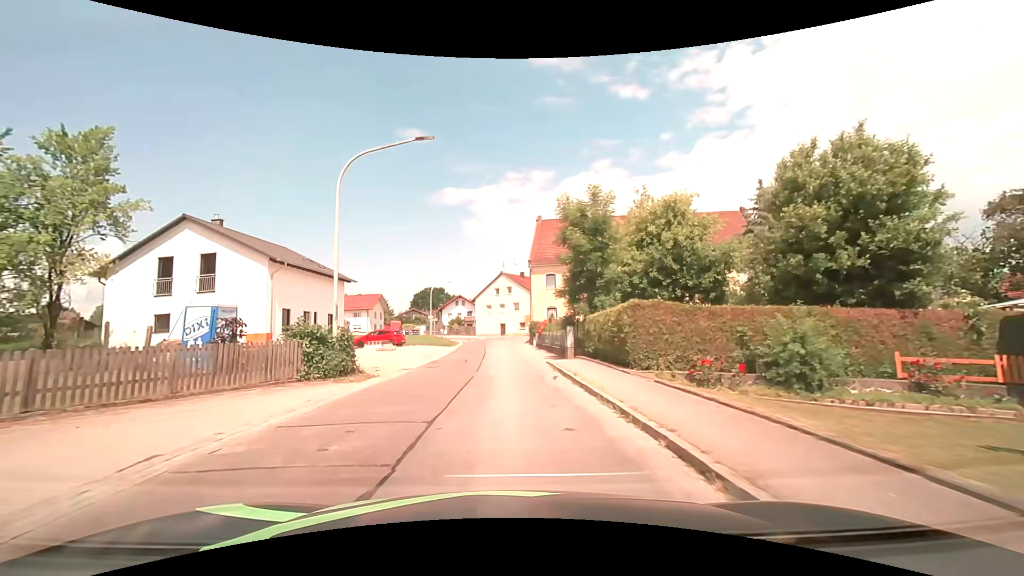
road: tertiary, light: Day
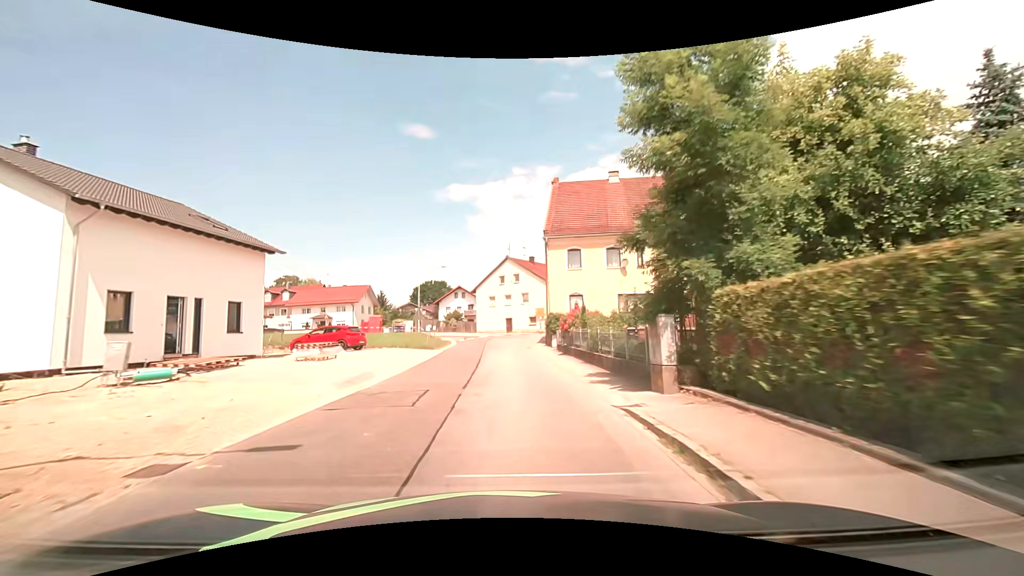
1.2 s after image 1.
(0.0, +13.5) m; -1°
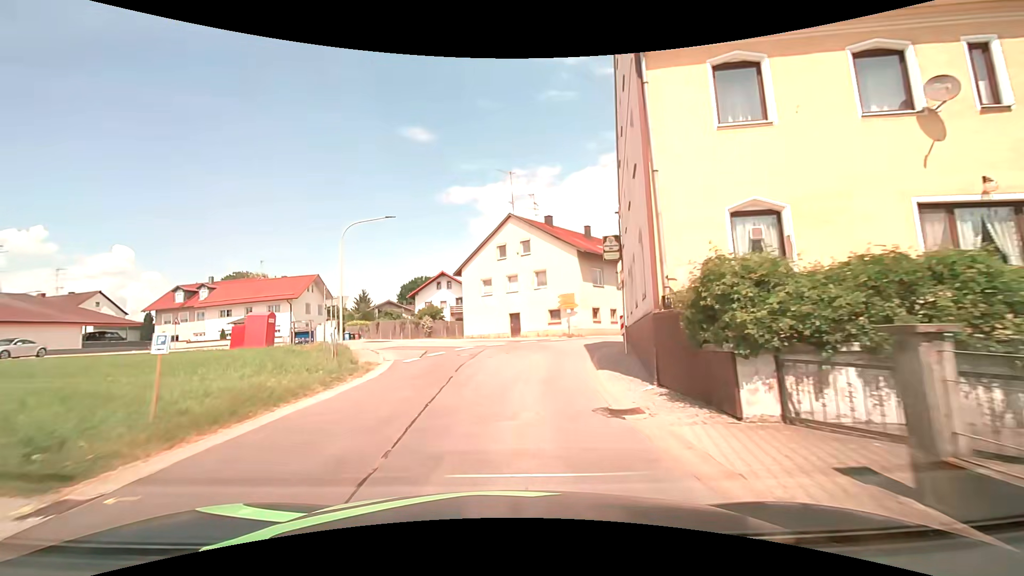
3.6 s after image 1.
(0.0, +25.6) m; 0°
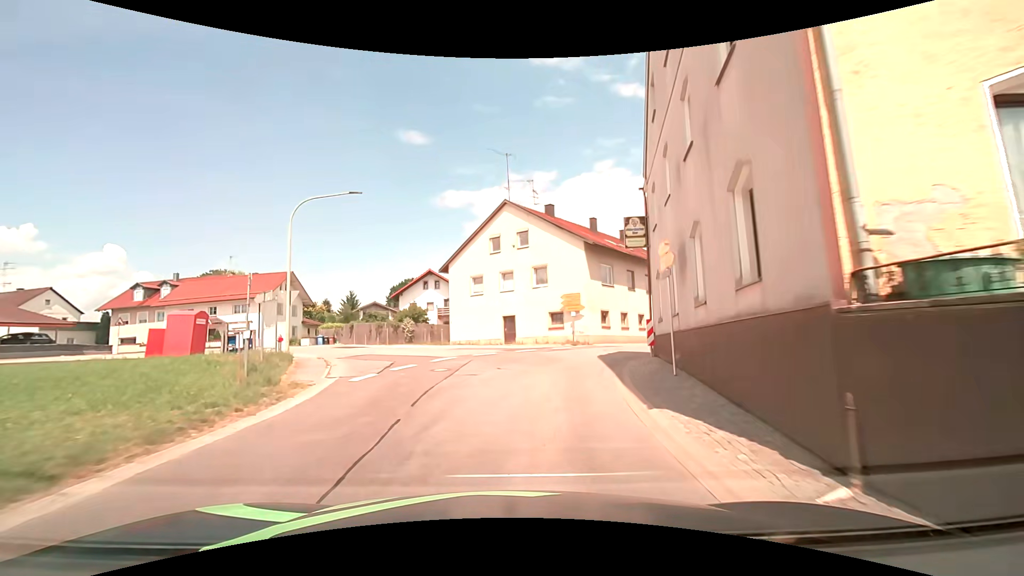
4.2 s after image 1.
(0.0, +5.8) m; 0°
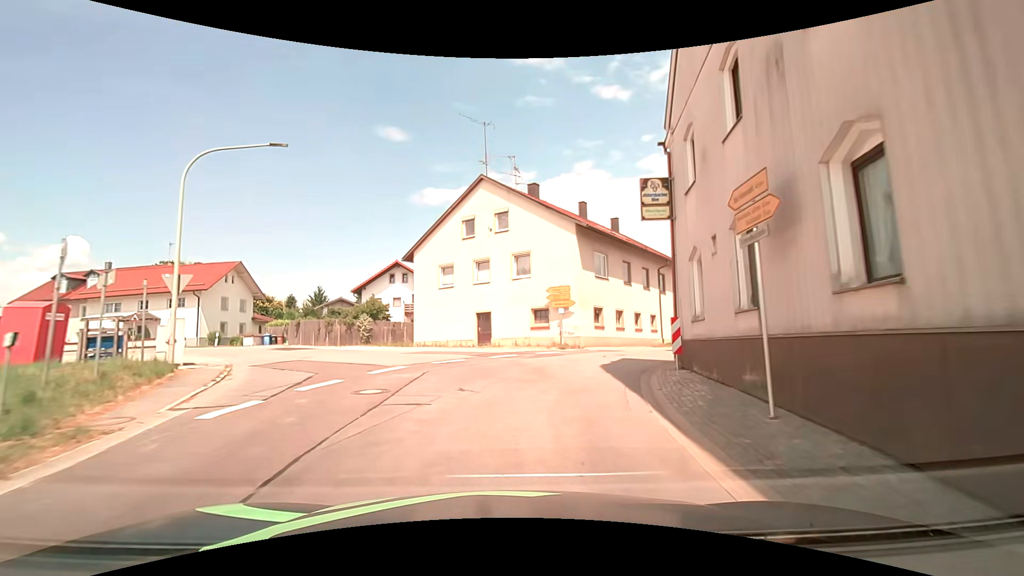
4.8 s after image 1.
(+0.1, +5.5) m; +3°
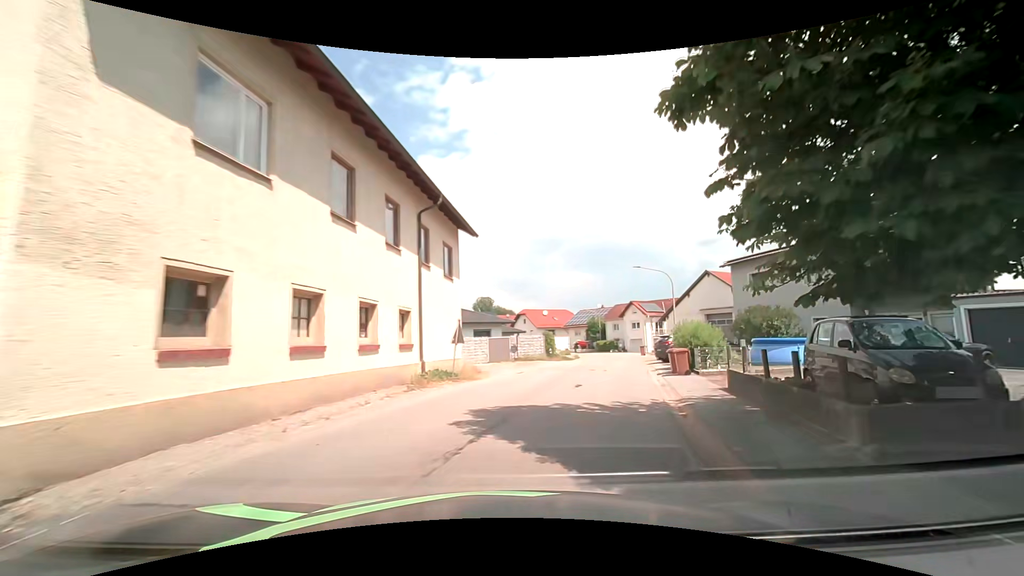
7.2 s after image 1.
(+3.9, +19.9) m; +28°
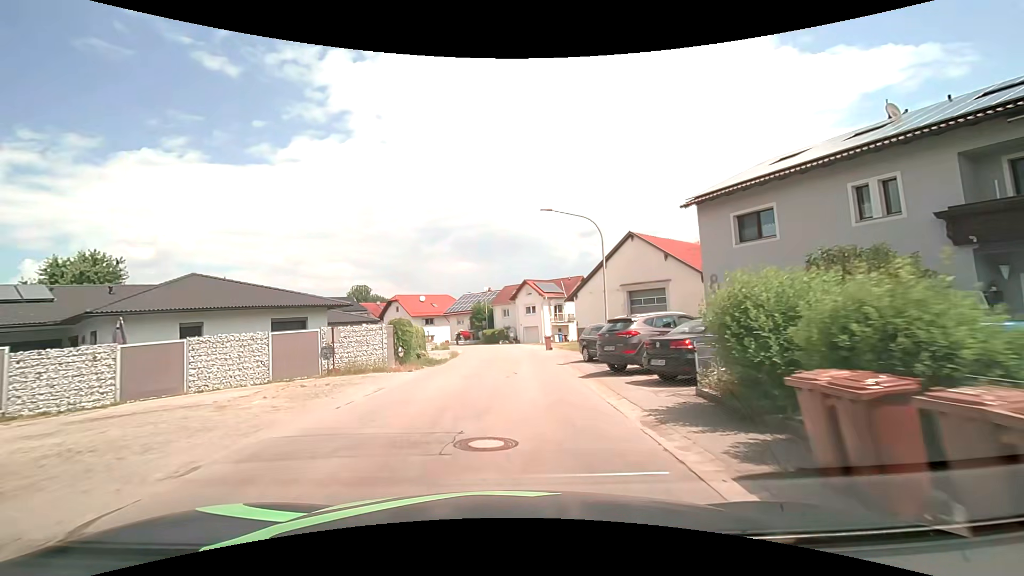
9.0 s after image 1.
(+2.9, +16.3) m; +15°
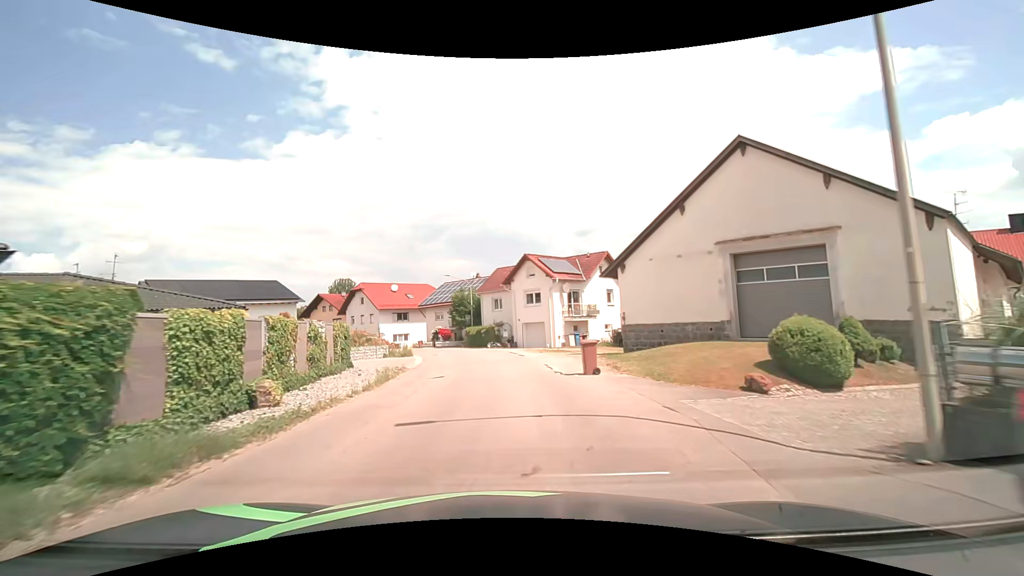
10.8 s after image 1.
(+0.2, +18.8) m; 0°
